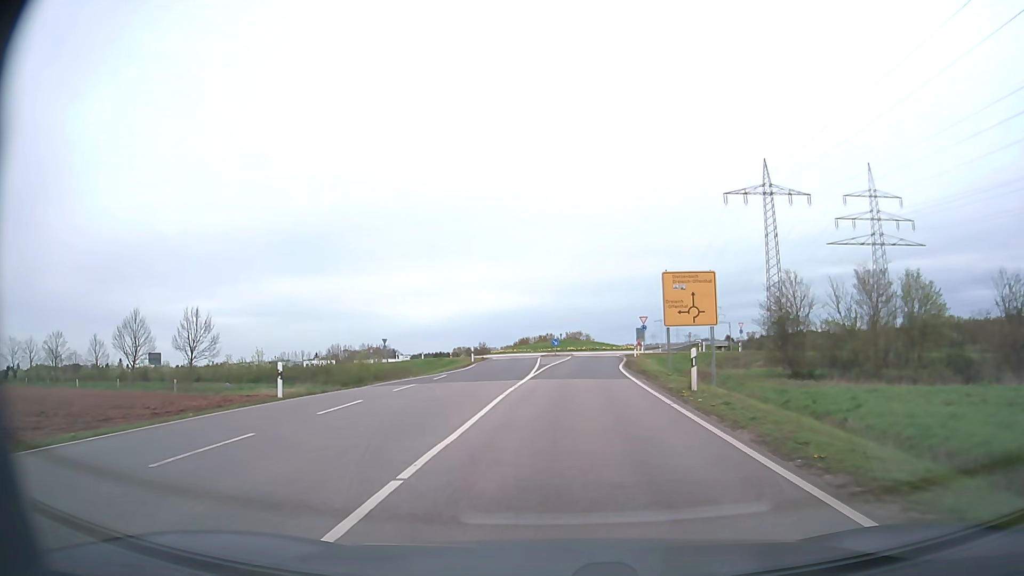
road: secondary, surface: asphalt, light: Day
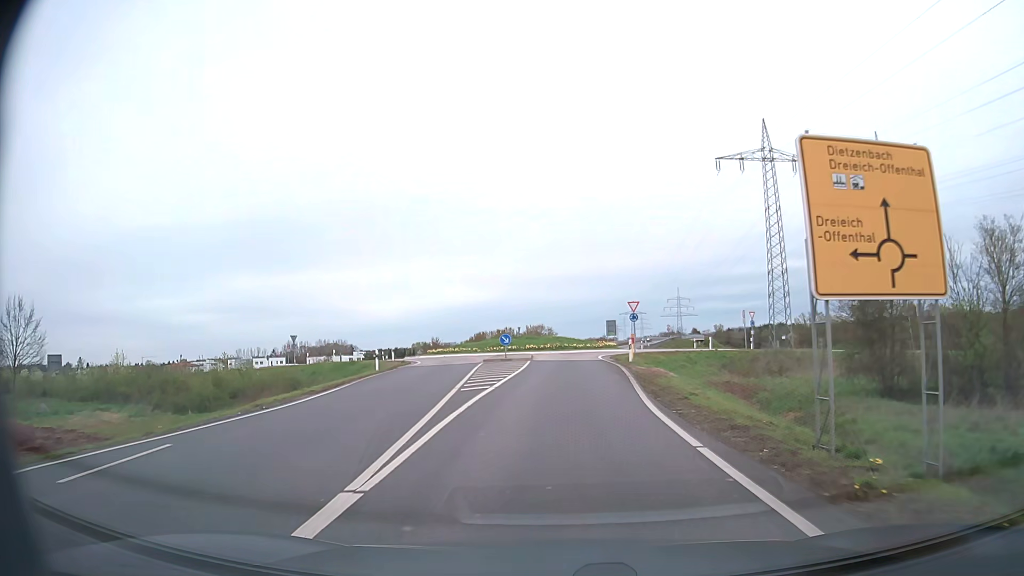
(+0.5, +19.0) m; +3°
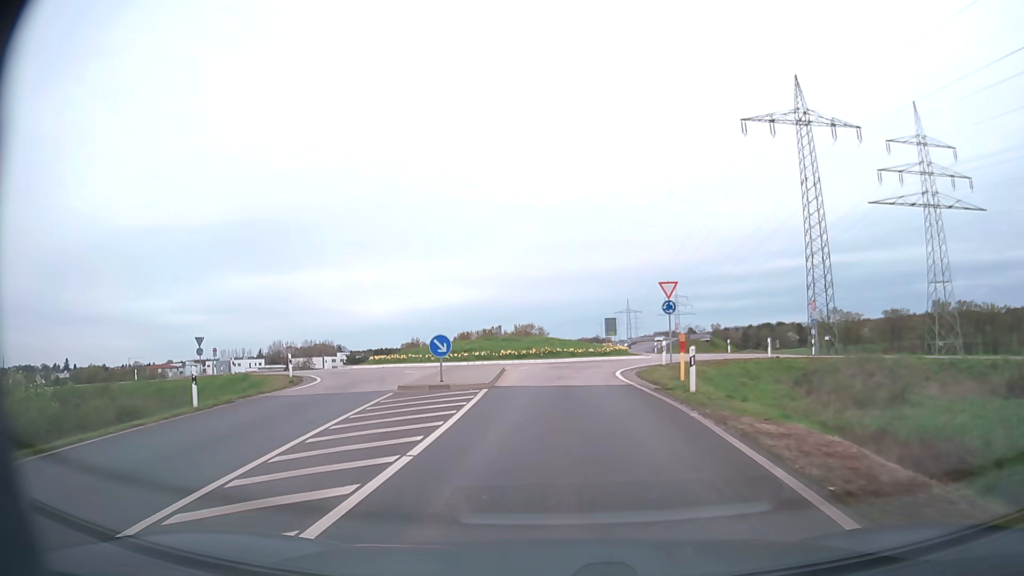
(+0.3, +17.3) m; +1°
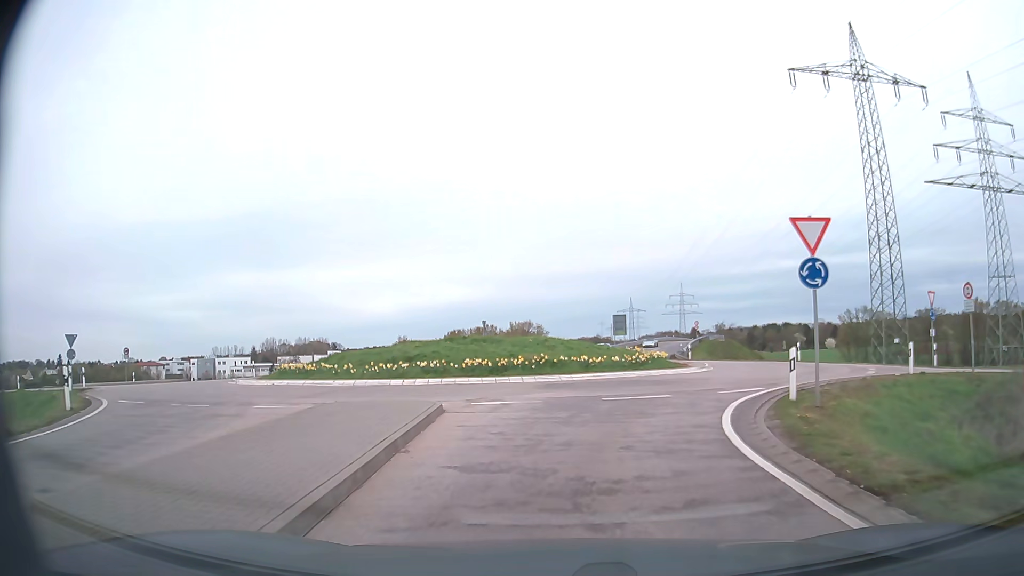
(-0.1, +15.7) m; 0°
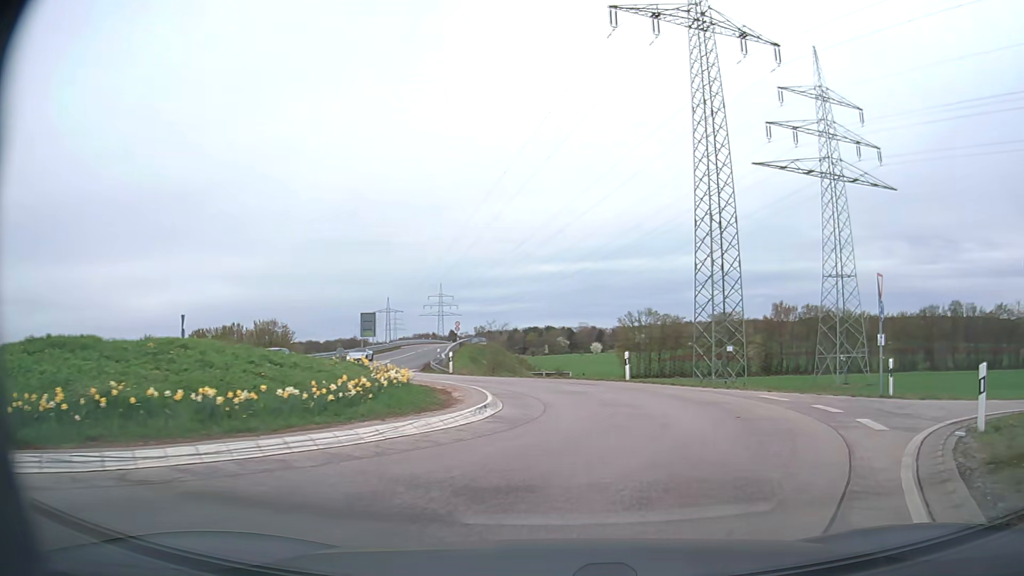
(+1.9, +14.1) m; +20°
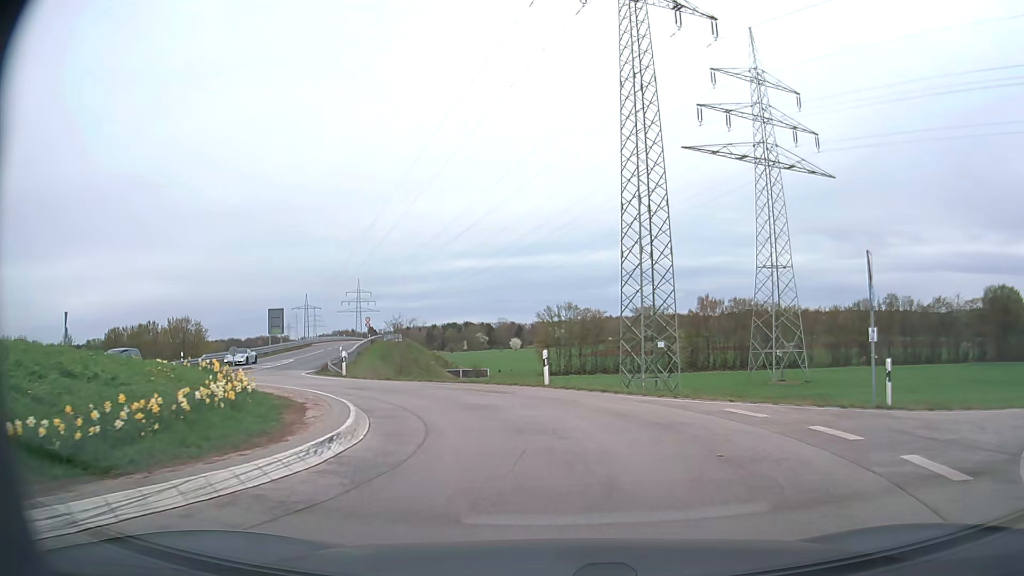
(+0.3, +4.5) m; +7°
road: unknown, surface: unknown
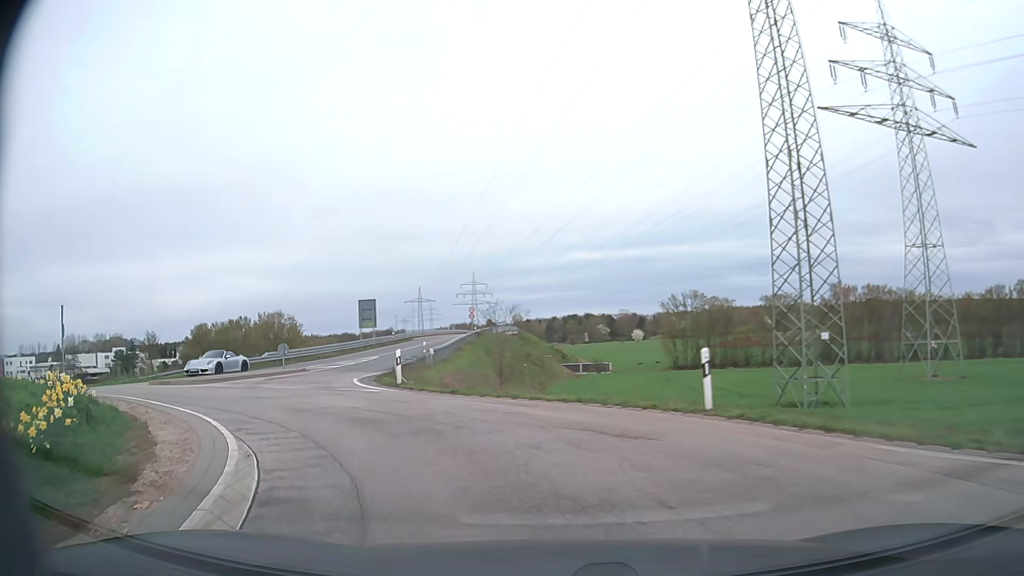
(-0.4, +8.8) m; -9°
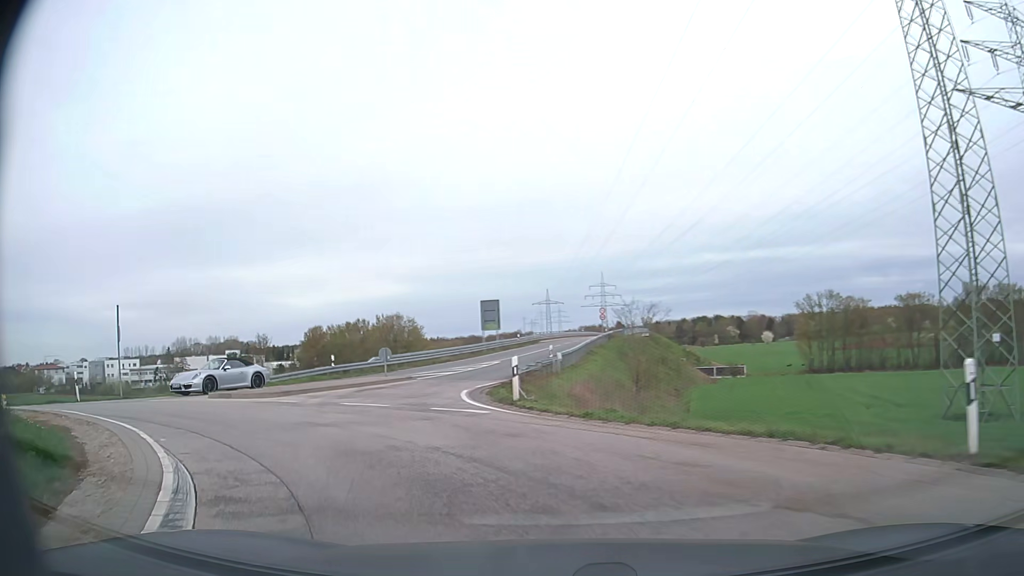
(-0.4, +4.4) m; -11°
(-2, +10) (-5, +19) (-5, +29) (-4, +39) (-3, +49) (-1, +59) (0, +69) (+2, +79) (+3, +89) (+5, +99) m
